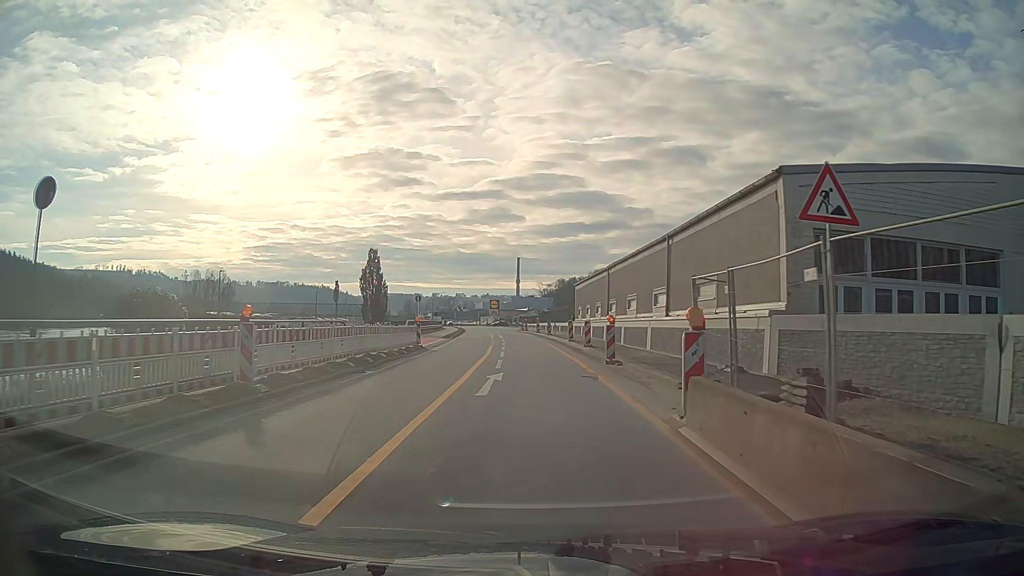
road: primary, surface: asphalt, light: Day
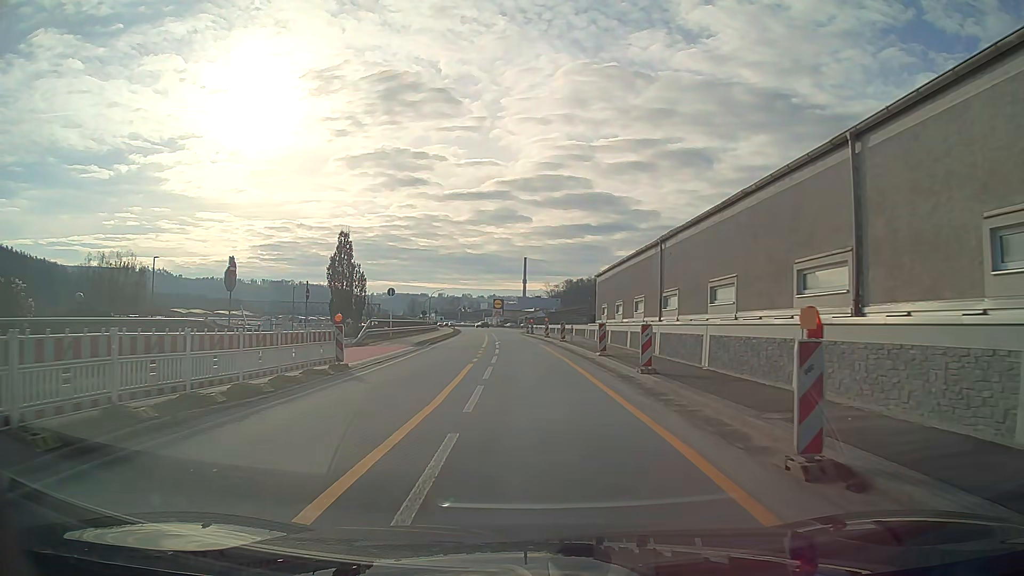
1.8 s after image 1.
(-0.1, +14.8) m; -1°
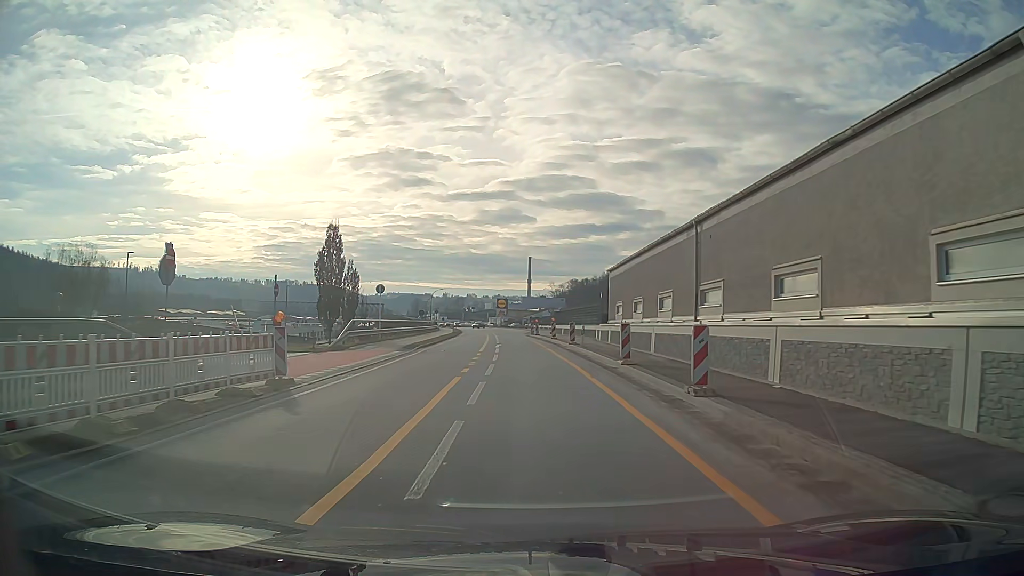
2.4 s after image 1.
(0.0, +4.9) m; 0°
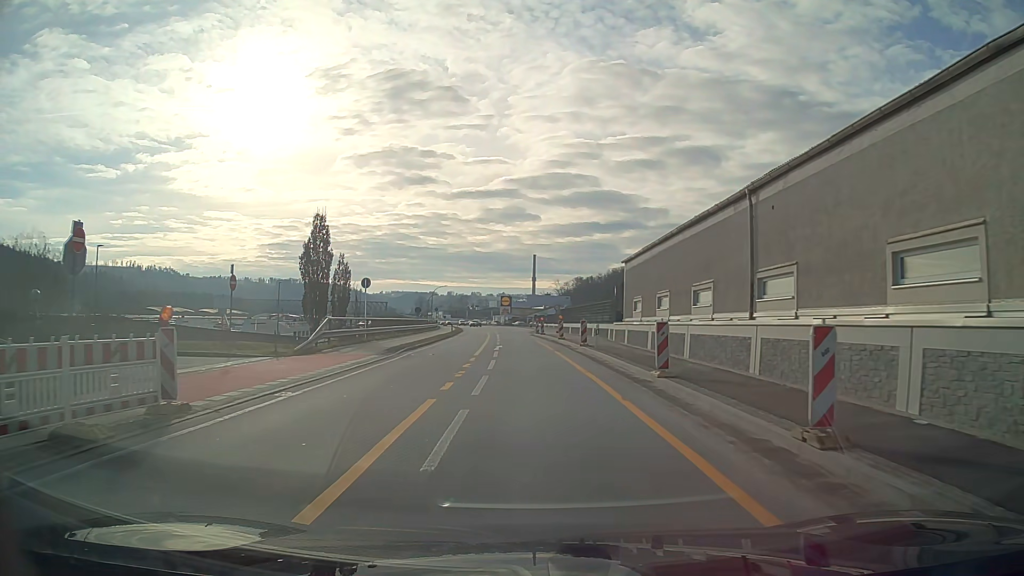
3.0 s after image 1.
(0.0, +4.9) m; 0°
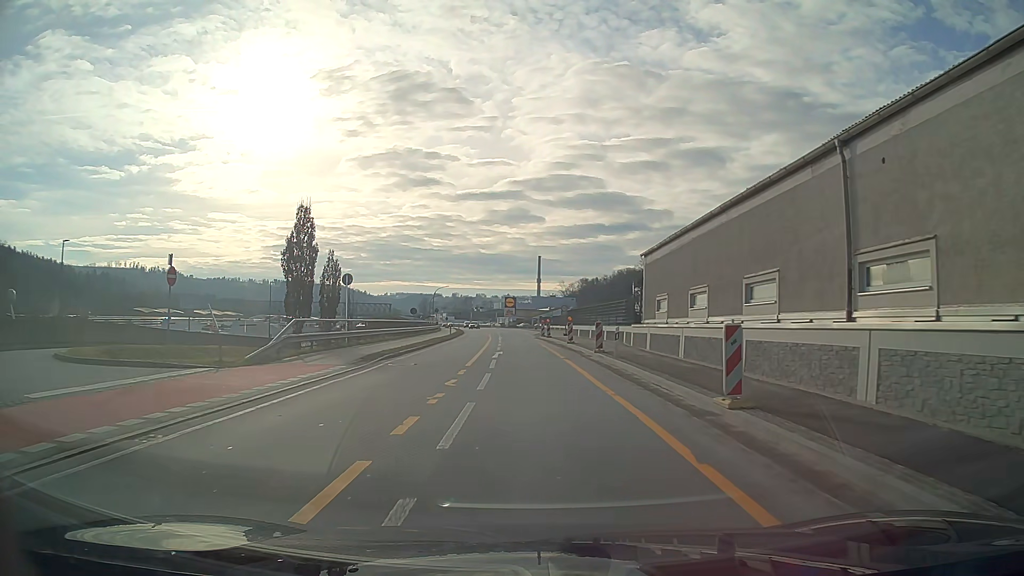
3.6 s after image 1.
(0.0, +5.0) m; 0°
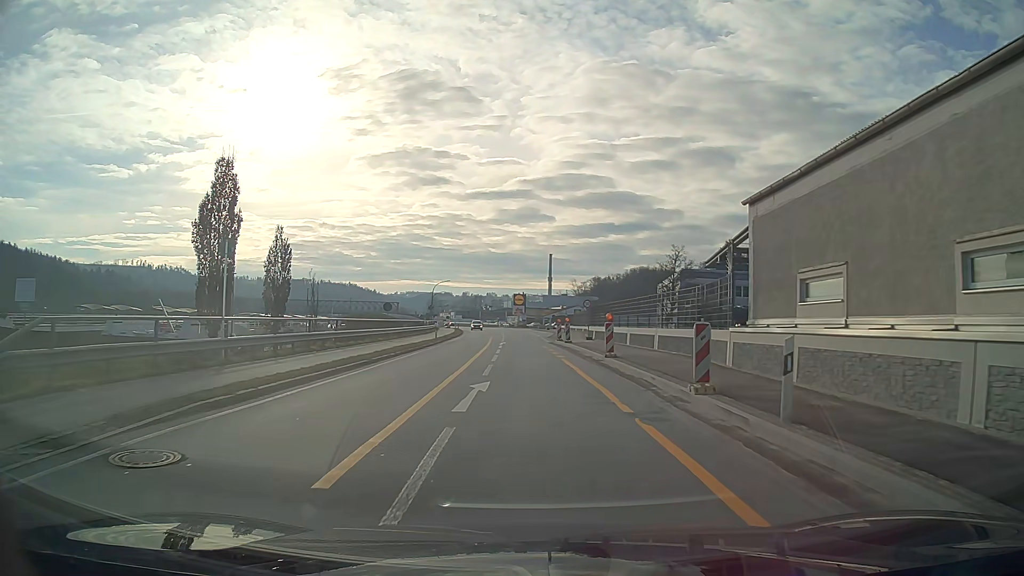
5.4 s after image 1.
(-0.1, +14.8) m; -1°
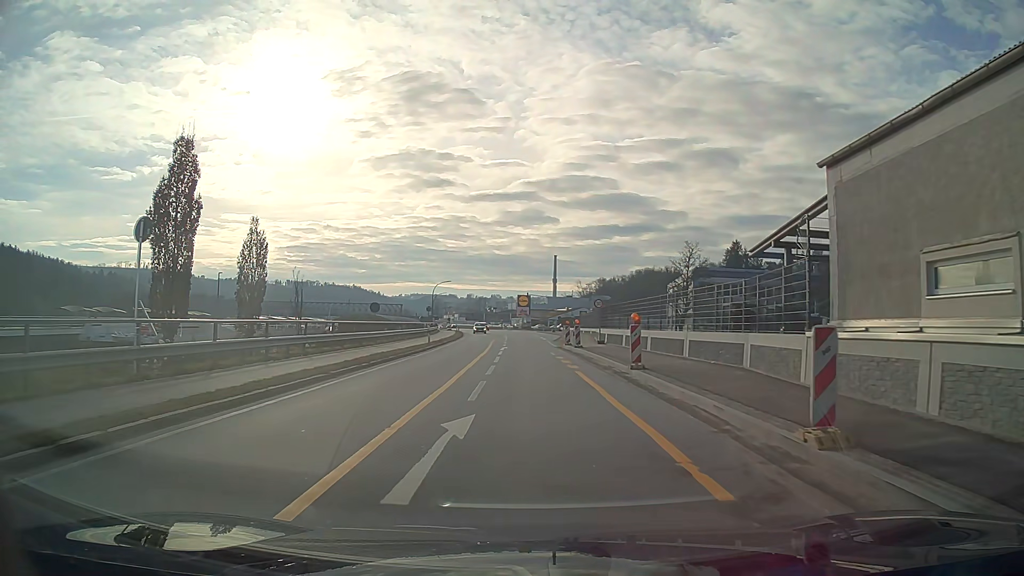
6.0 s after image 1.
(0.0, +5.0) m; 0°
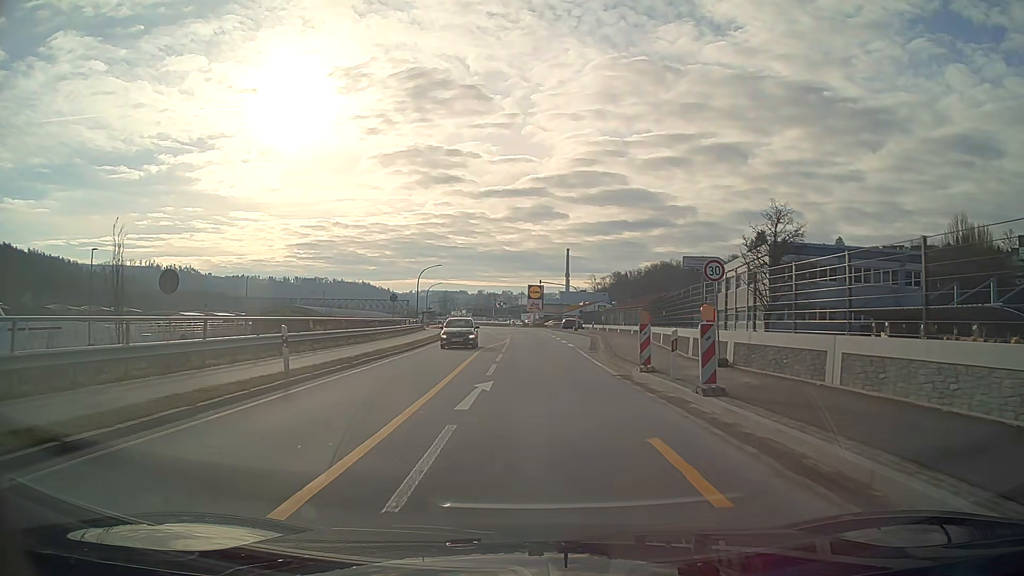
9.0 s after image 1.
(-0.2, +24.9) m; 0°
(0, +10) (0, +20) (0, +30) (0, +40) (0, +50) (-1, +60) (-1, +70) (-2, +80) (-3, +90) (-4, +100) m
